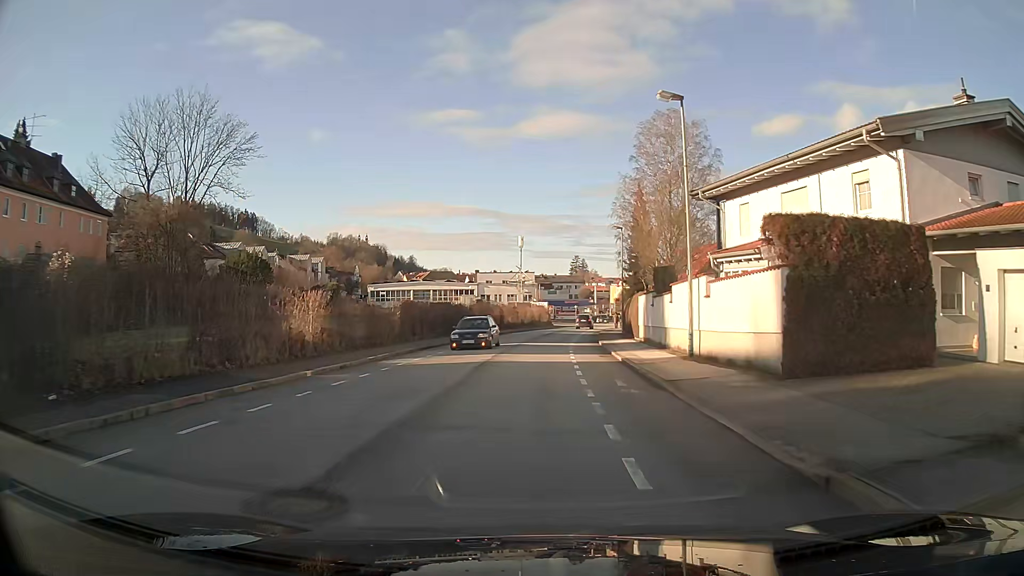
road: primary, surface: asphalt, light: Day
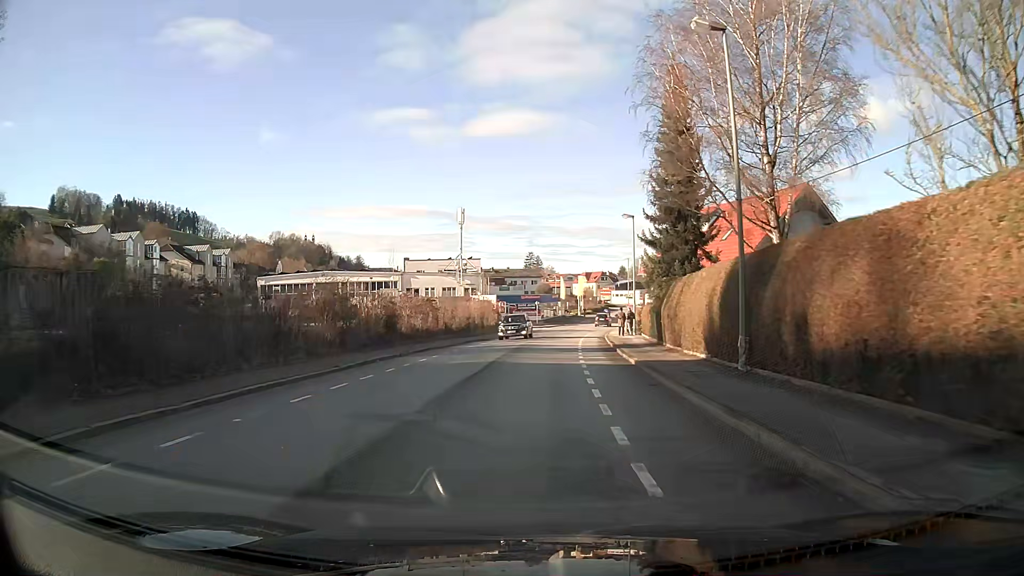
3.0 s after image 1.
(+1.0, +35.6) m; +4°
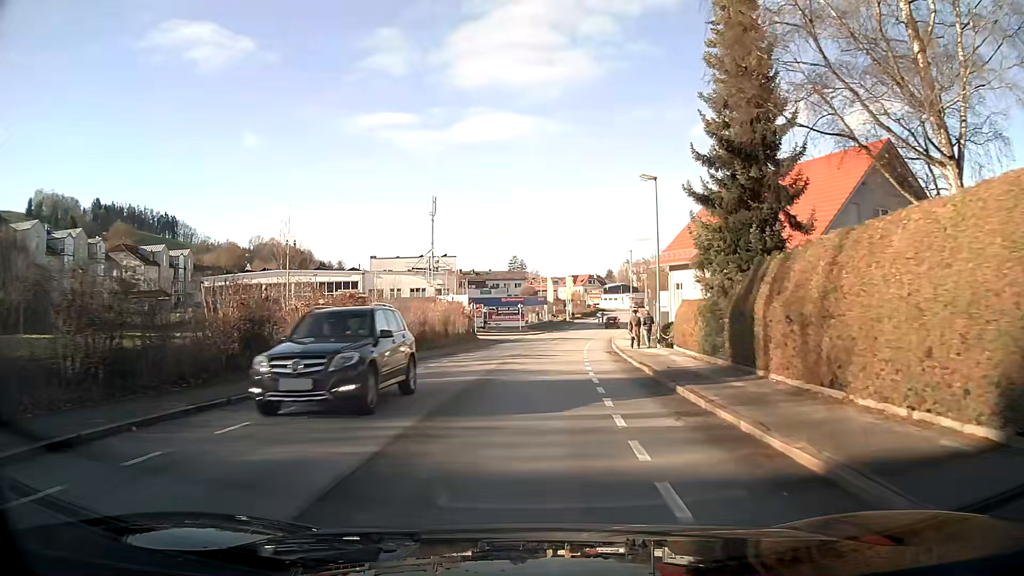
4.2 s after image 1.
(+0.2, +13.6) m; +1°
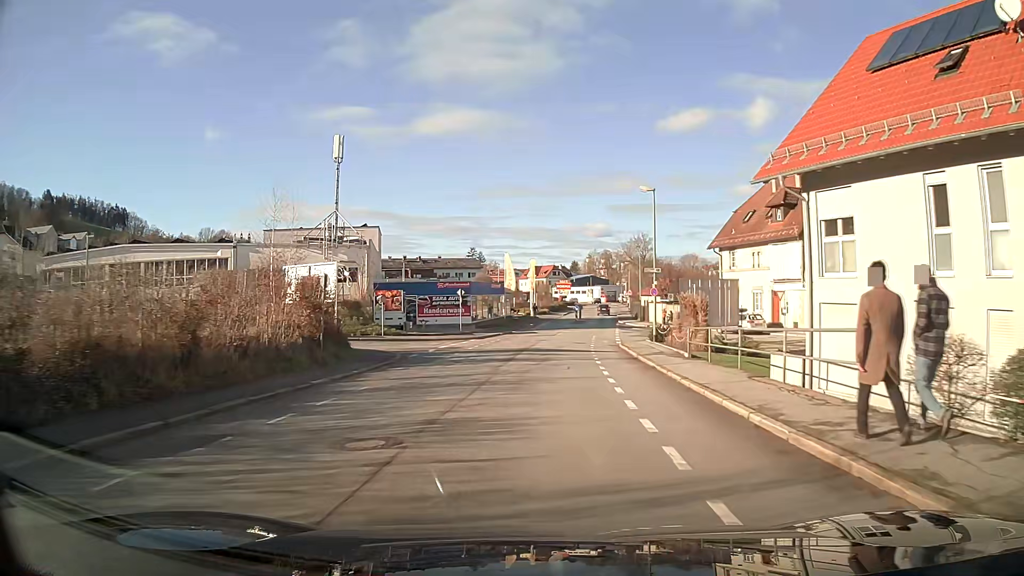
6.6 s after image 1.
(+0.8, +27.7) m; +3°
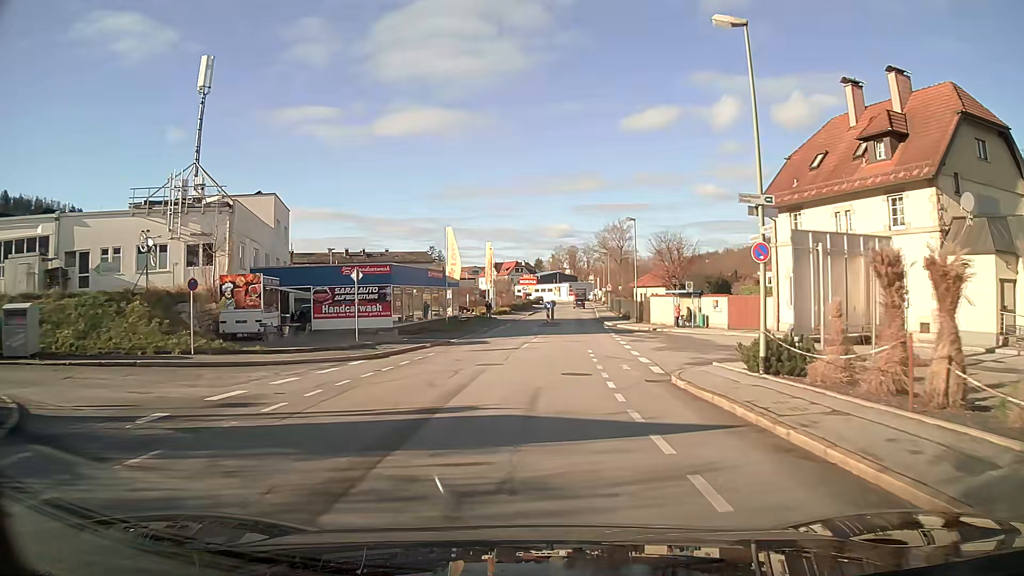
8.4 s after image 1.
(+0.7, +20.3) m; +4°
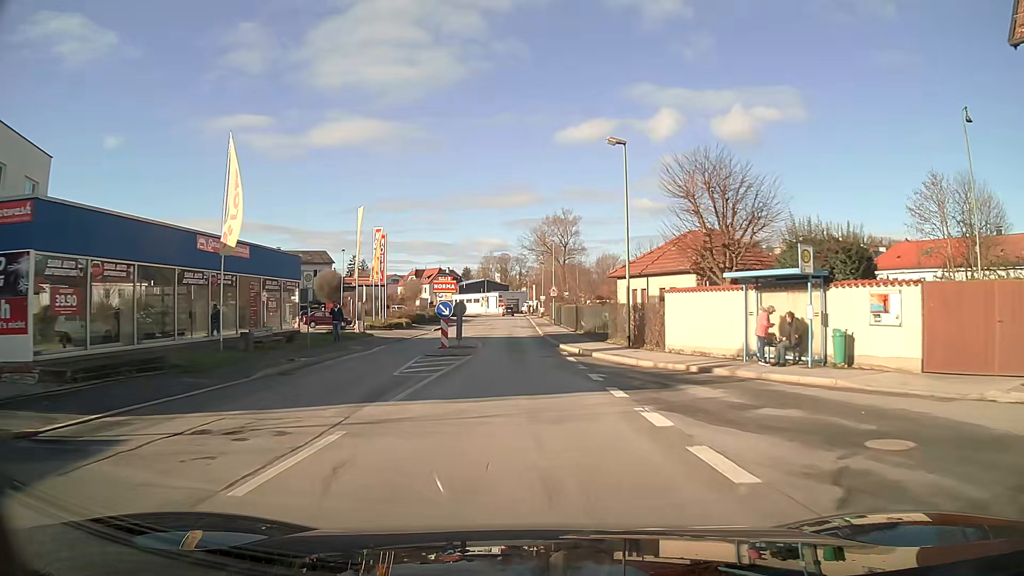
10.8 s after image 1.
(+1.5, +27.1) m; +5°
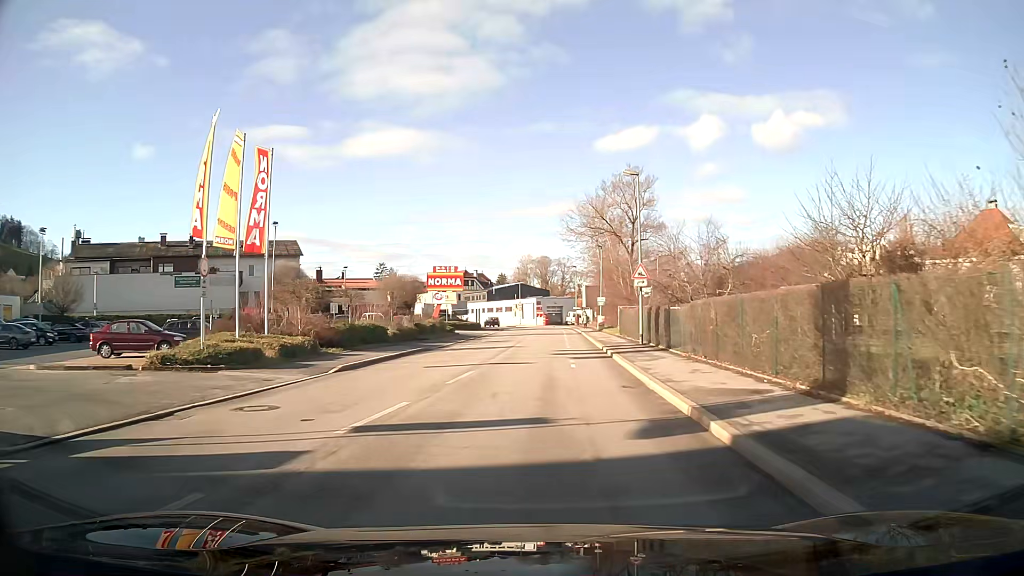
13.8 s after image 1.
(-0.9, +34.0) m; -3°
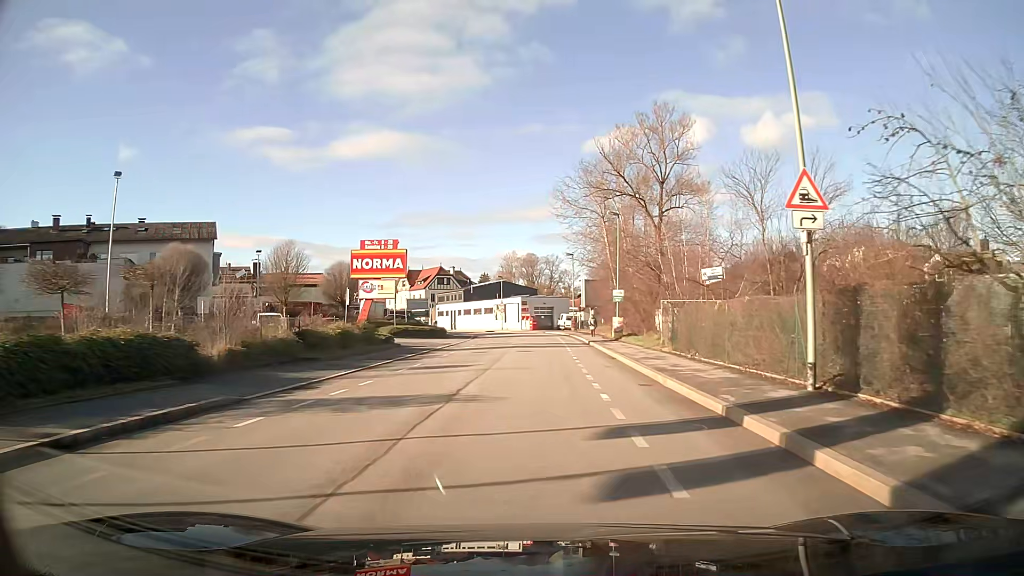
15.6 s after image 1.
(+0.2, +20.5) m; +1°
(0, +10) (0, +20) (0, +30) (+1, +40) (+1, +50) (0, +60) (-1, +70) (-4, +80) (-7, +89) (-11, +98) m
